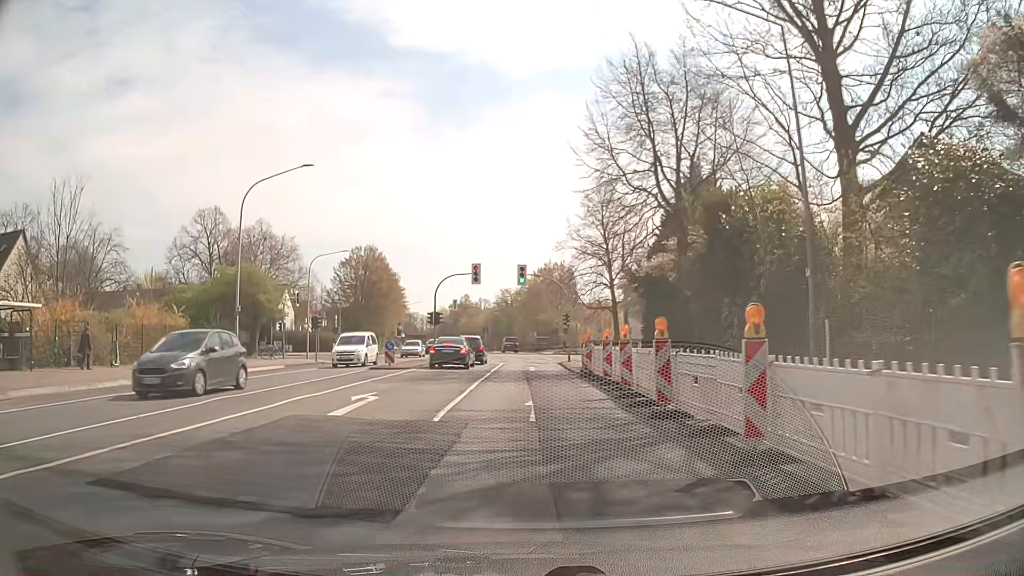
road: secondary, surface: asphalt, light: Day
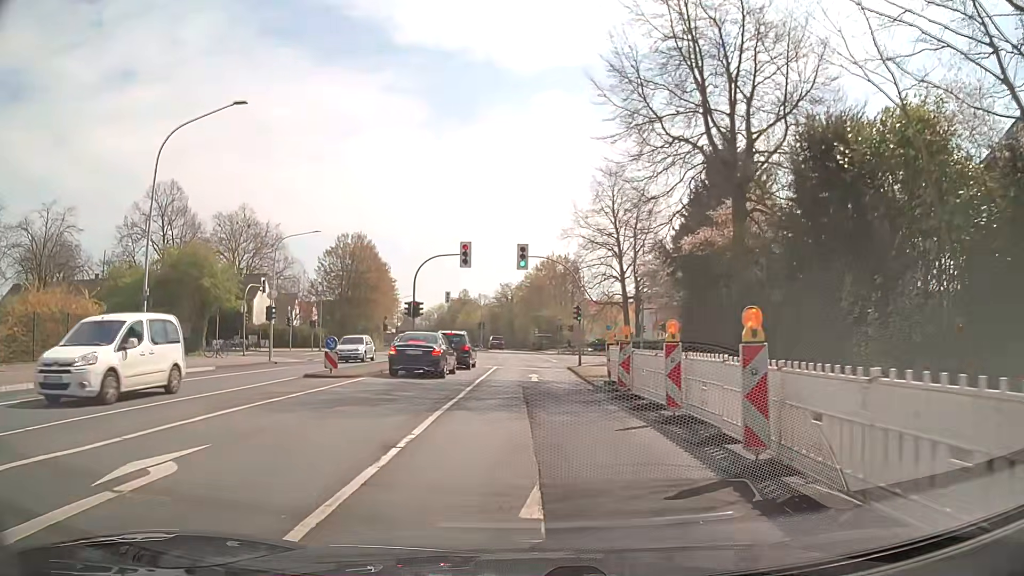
(0.0, +9.1) m; 0°
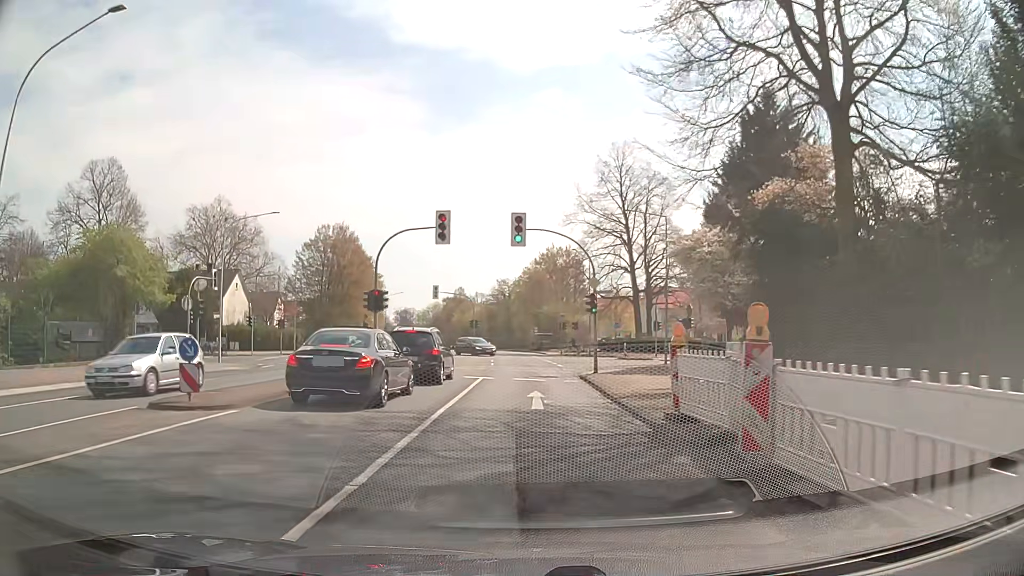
(0.0, +9.1) m; 0°
(0, +10) (0, +20) (0, +30) (0, +40) (-1, +50) (-1, +60) (-2, +70) (-3, +80) (-4, +90) (-5, +100) m
